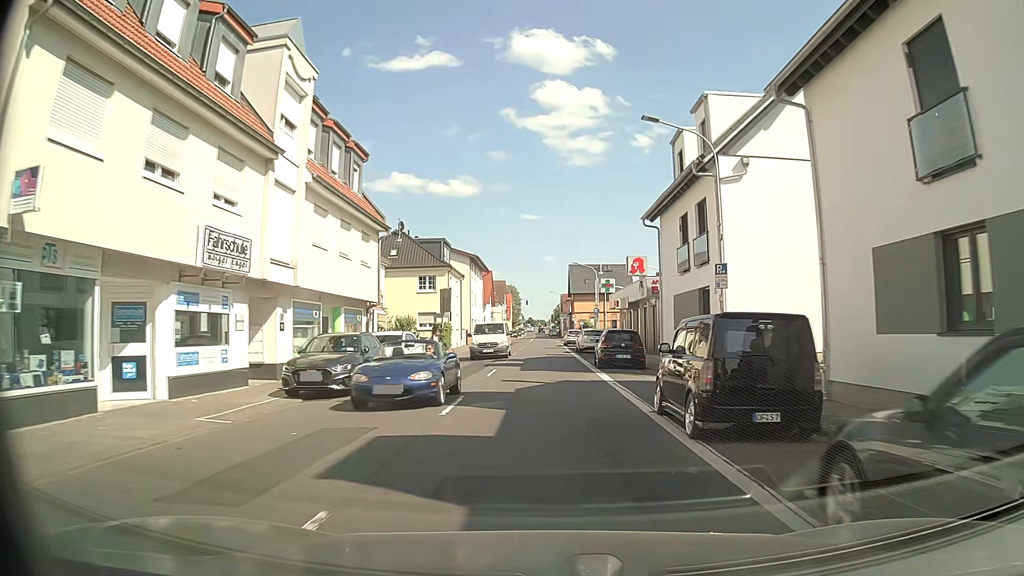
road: primary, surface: asphalt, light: Day
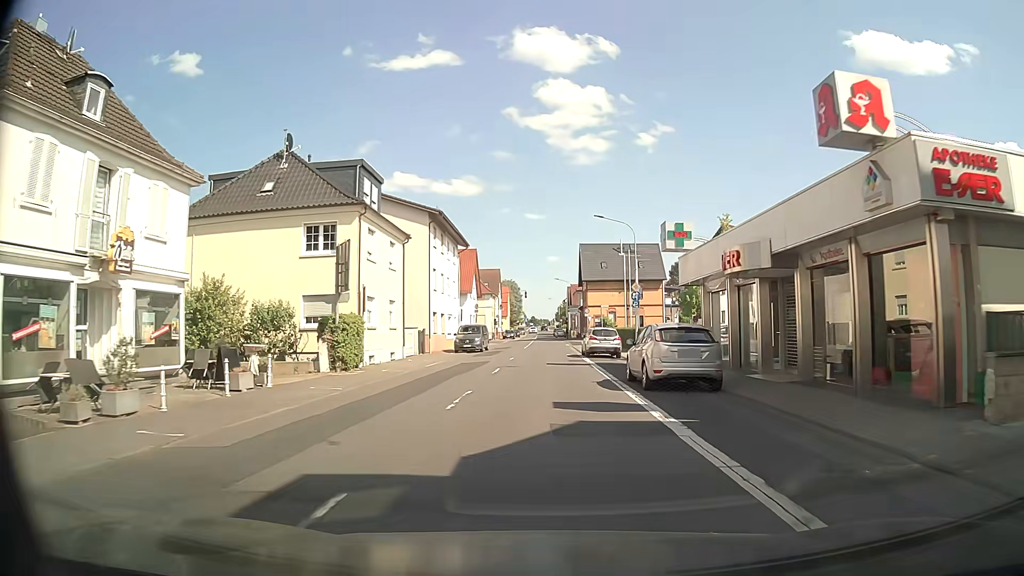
(0.0, +26.4) m; 0°
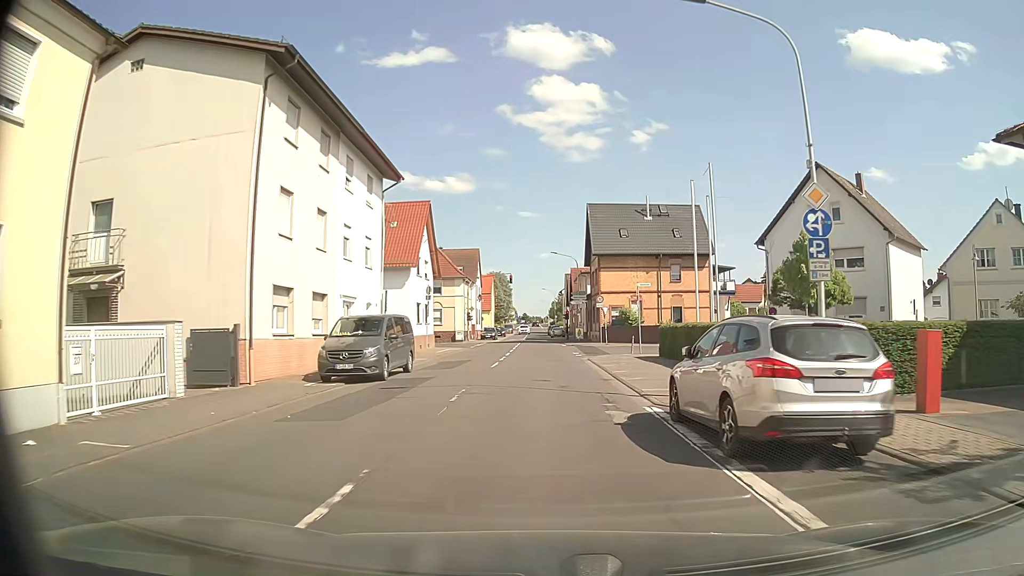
(+0.2, +26.5) m; 0°
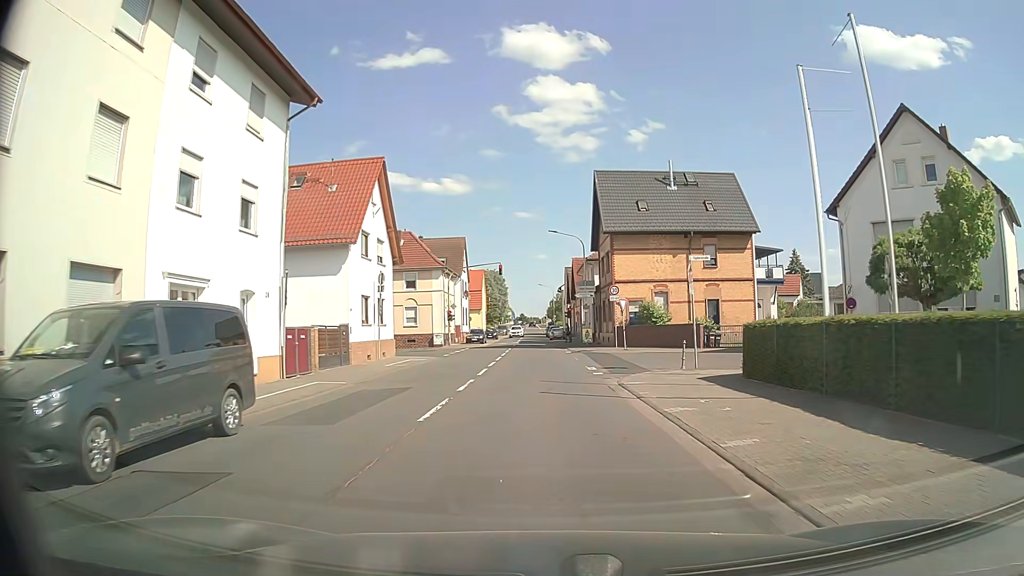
(+0.2, +12.7) m; +1°
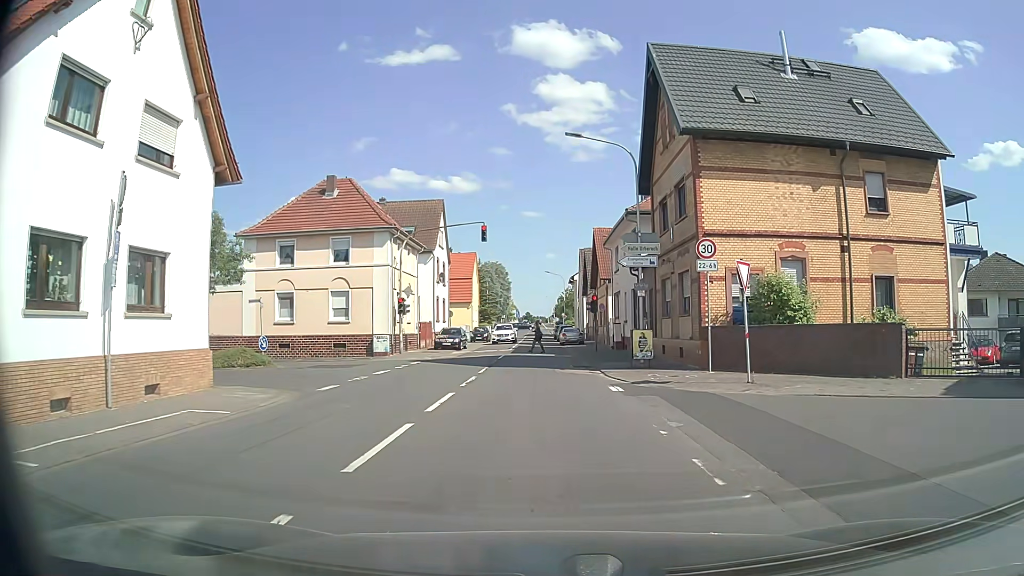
(-0.1, +21.8) m; -1°
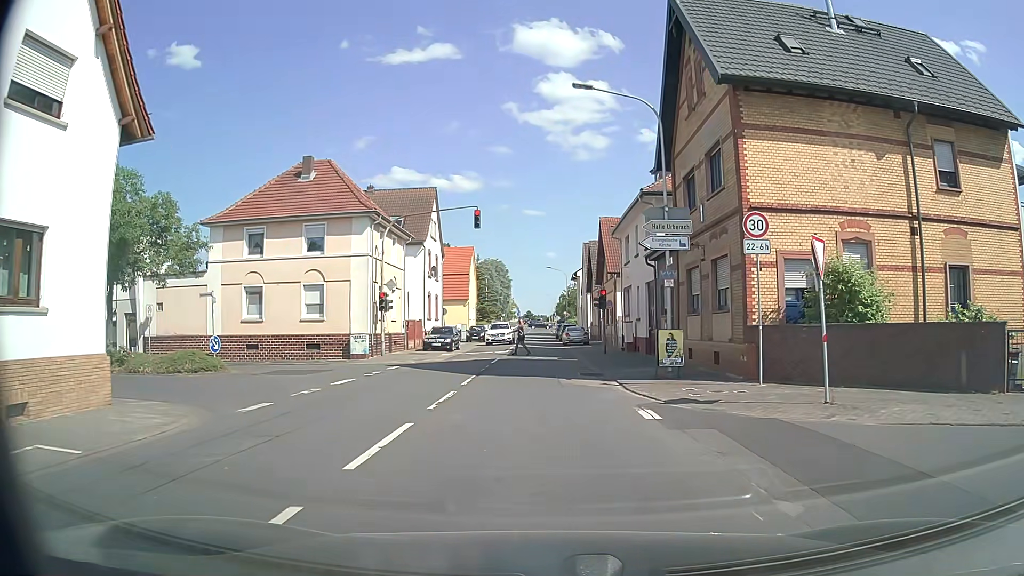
(0.0, +4.4) m; 0°
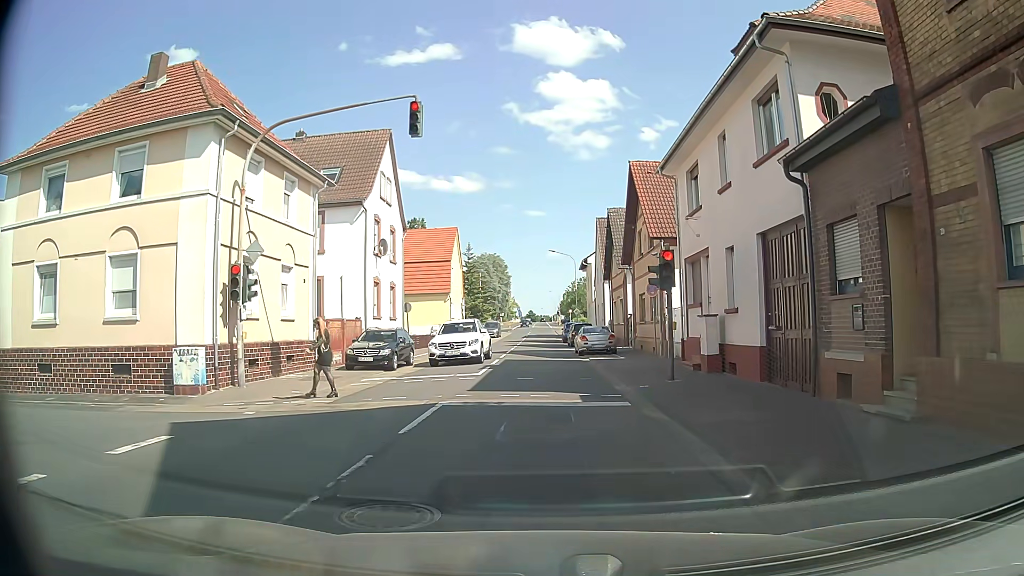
(0.0, +15.5) m; 0°
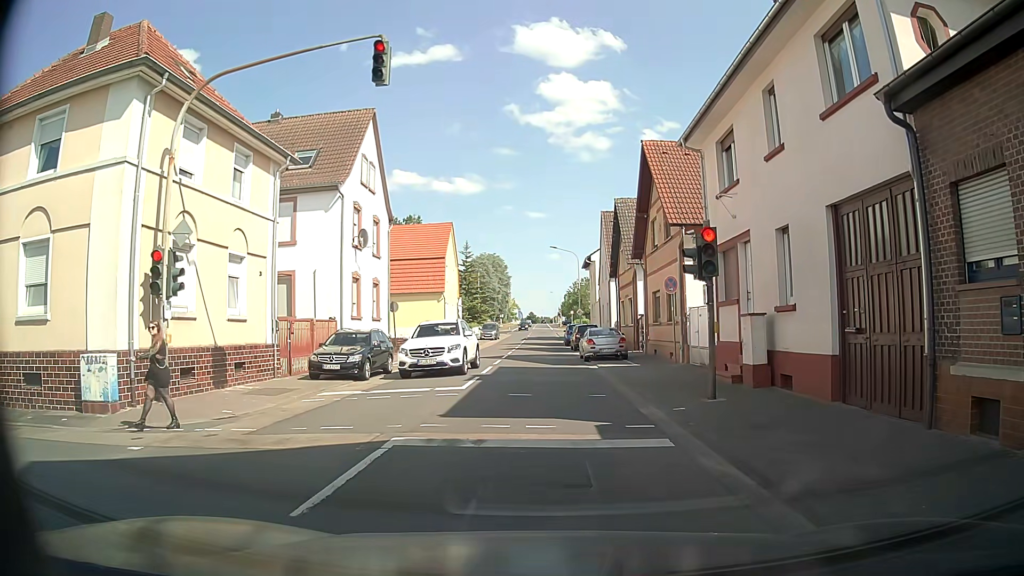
(0.0, +3.6) m; +1°
(0, +10) (-1, +20) (-1, +30) (-1, +40) (-2, +50) (-2, +60) (-2, +70) (-2, +80) (-2, +90) (-3, +100) m
